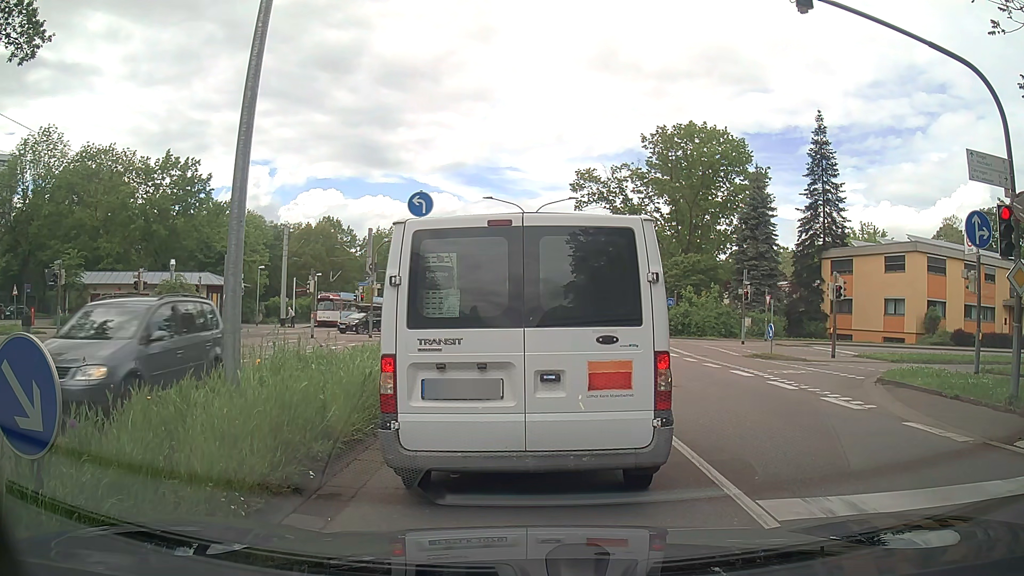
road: secondary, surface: asphalt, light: Day
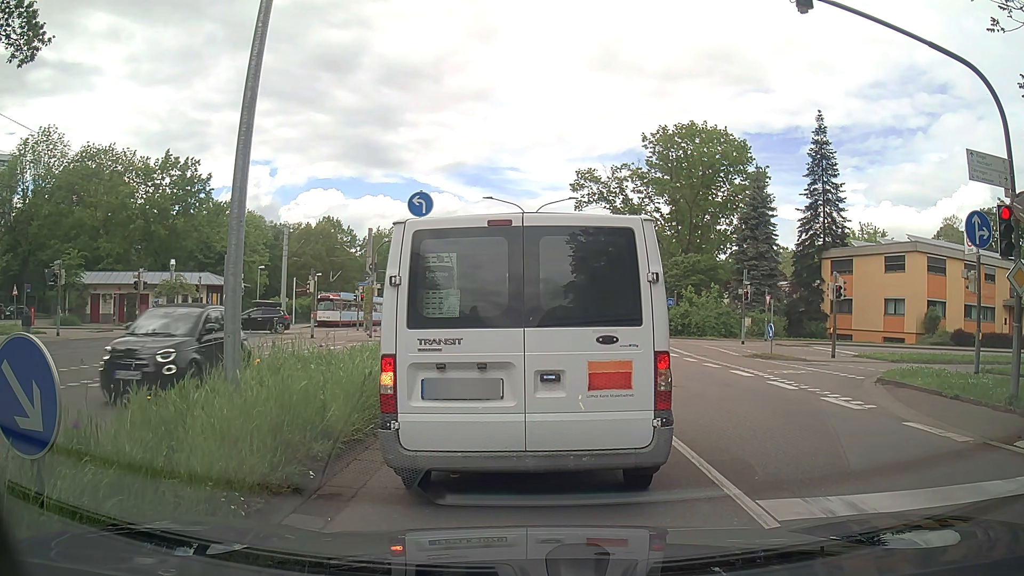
(0.0, 0.0) m; 0°
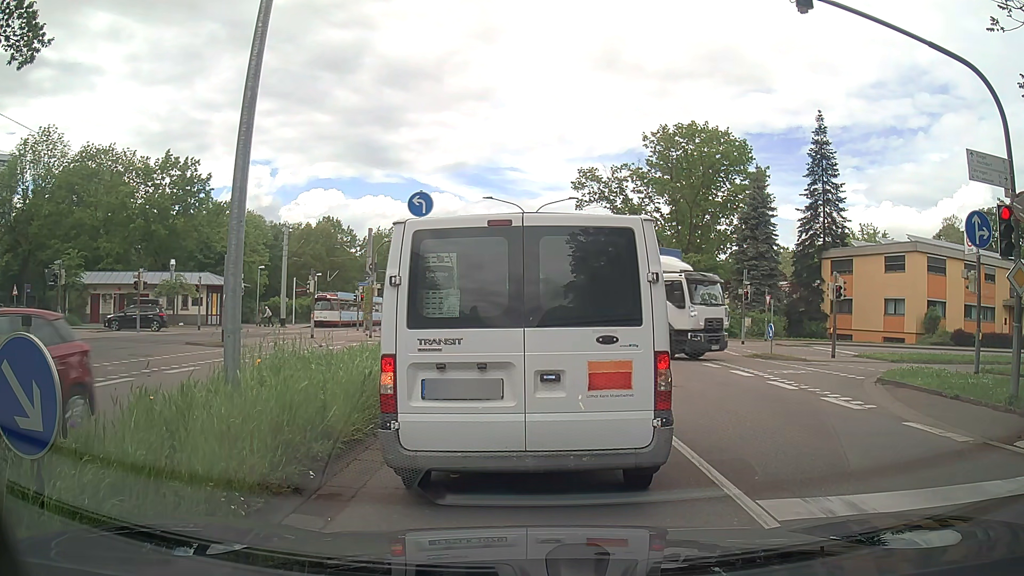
(0.0, 0.0) m; 0°
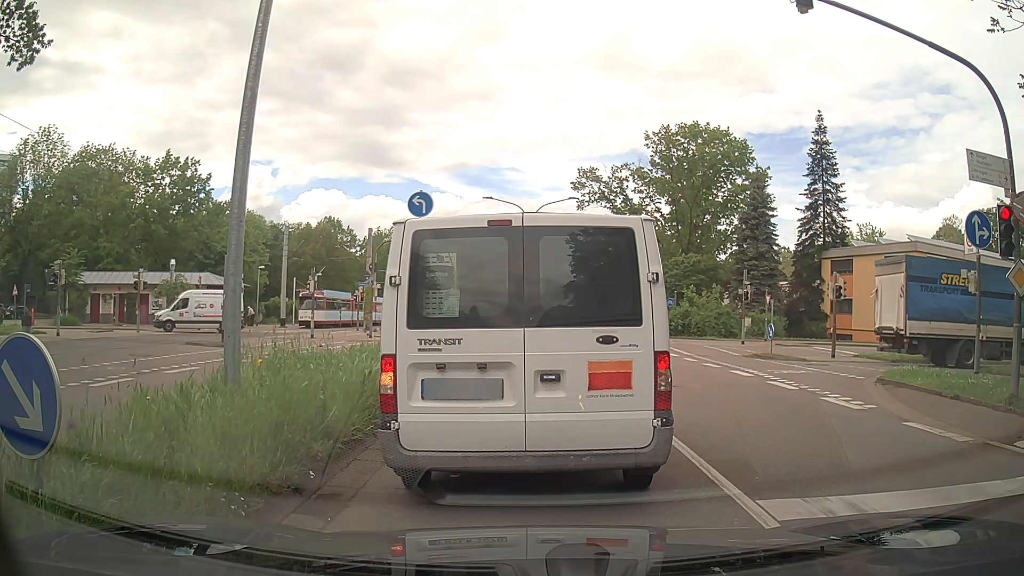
(0.0, 0.0) m; 0°
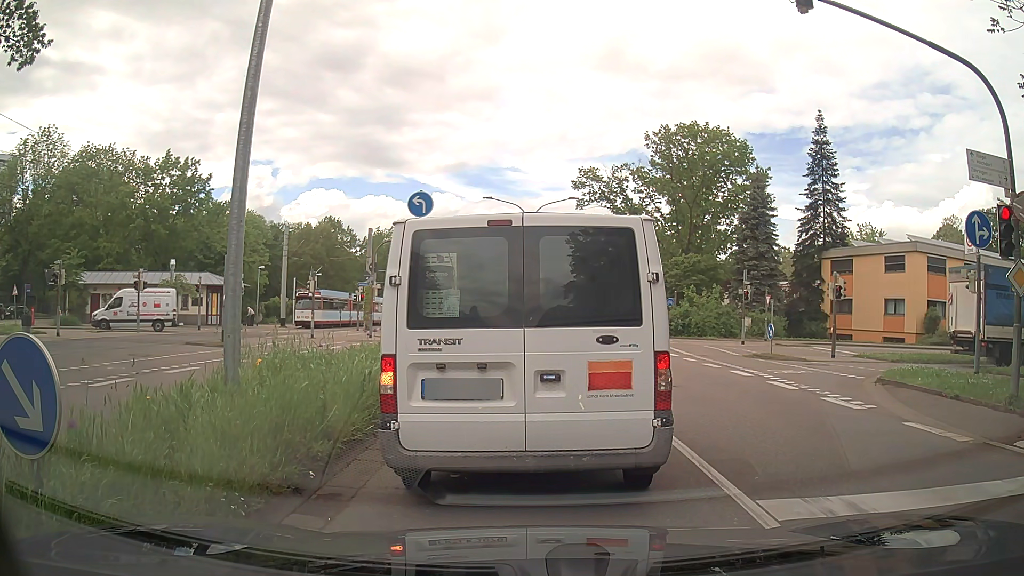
(0.0, 0.0) m; 0°
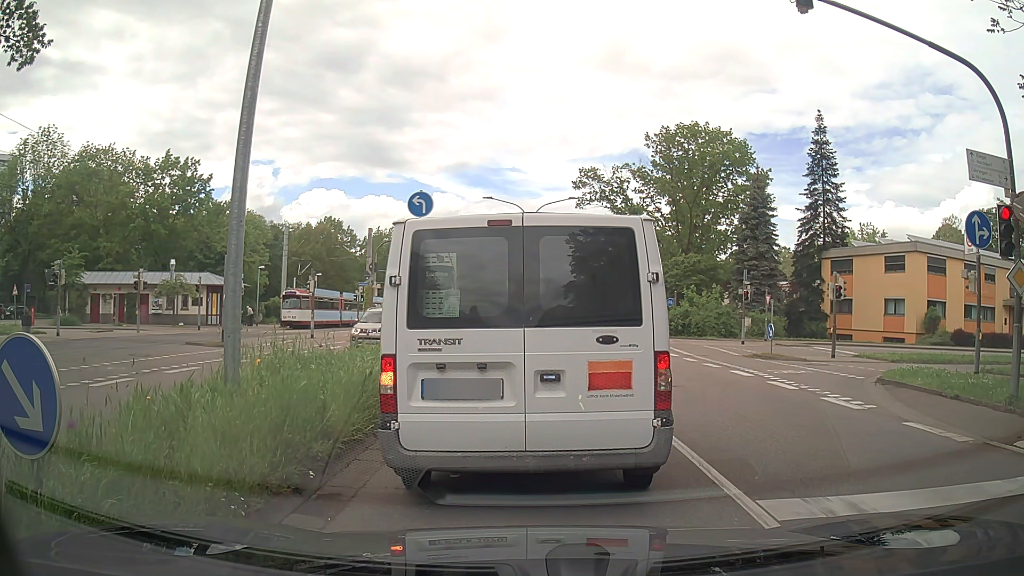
(0.0, 0.0) m; 0°
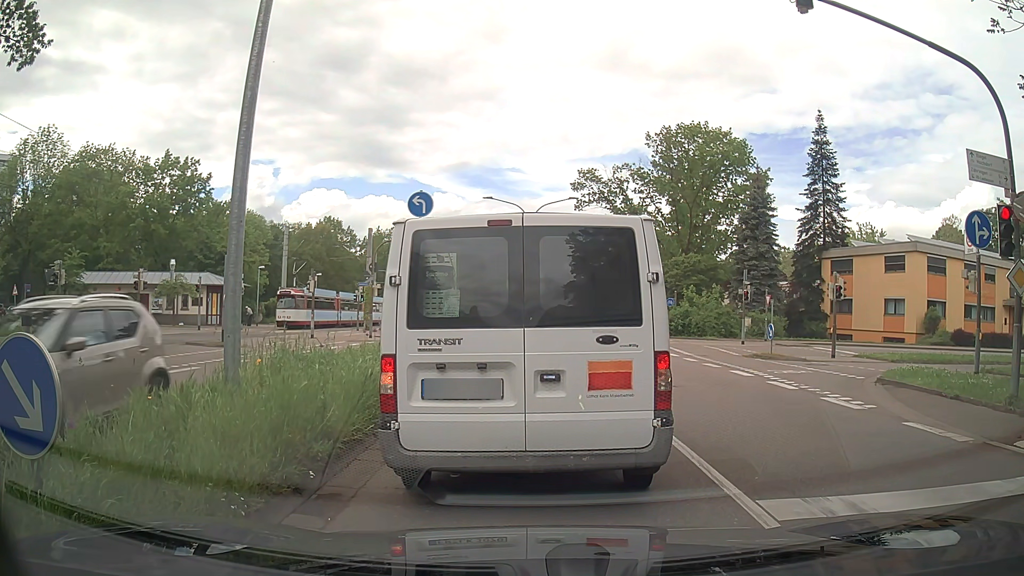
(0.0, 0.0) m; 0°
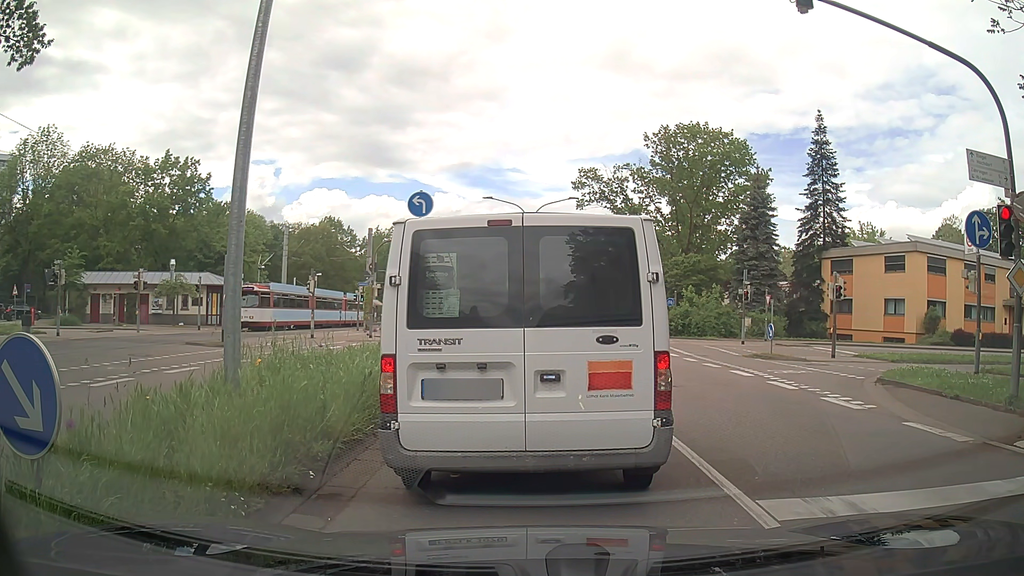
(0.0, 0.0) m; 0°
